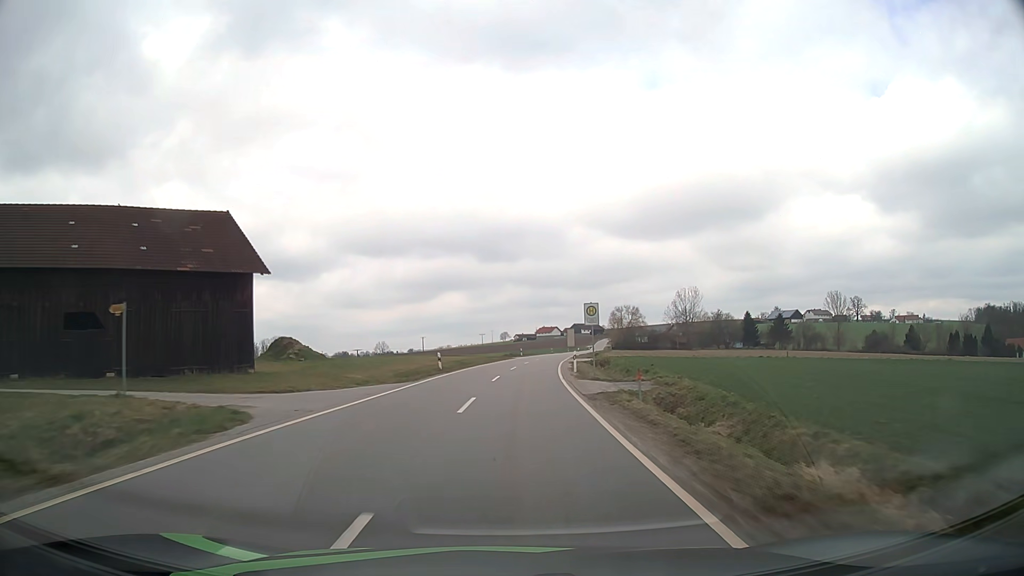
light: Day
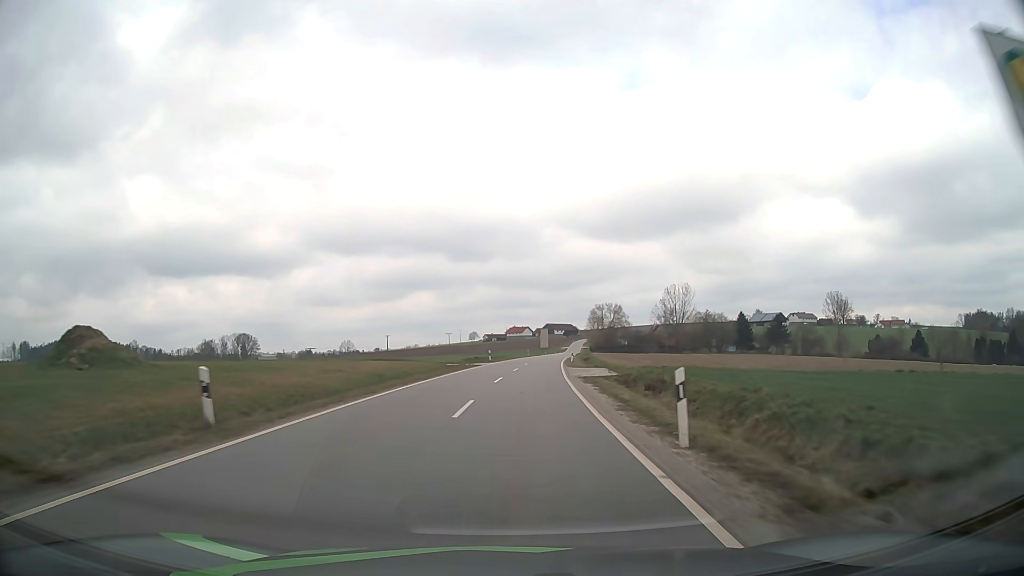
(+0.6, +25.5) m; +2°
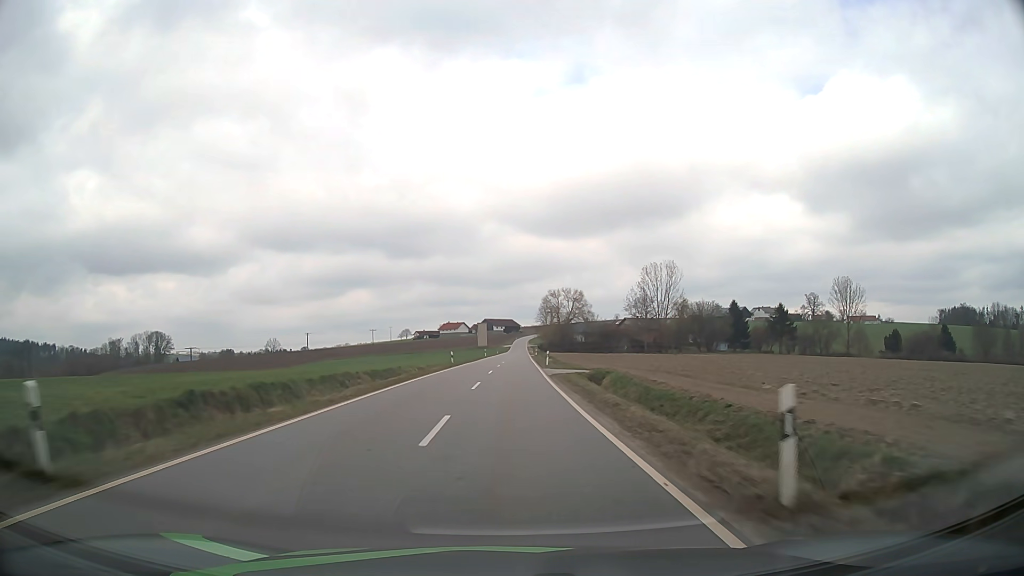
(+2.7, +52.3) m; +6°
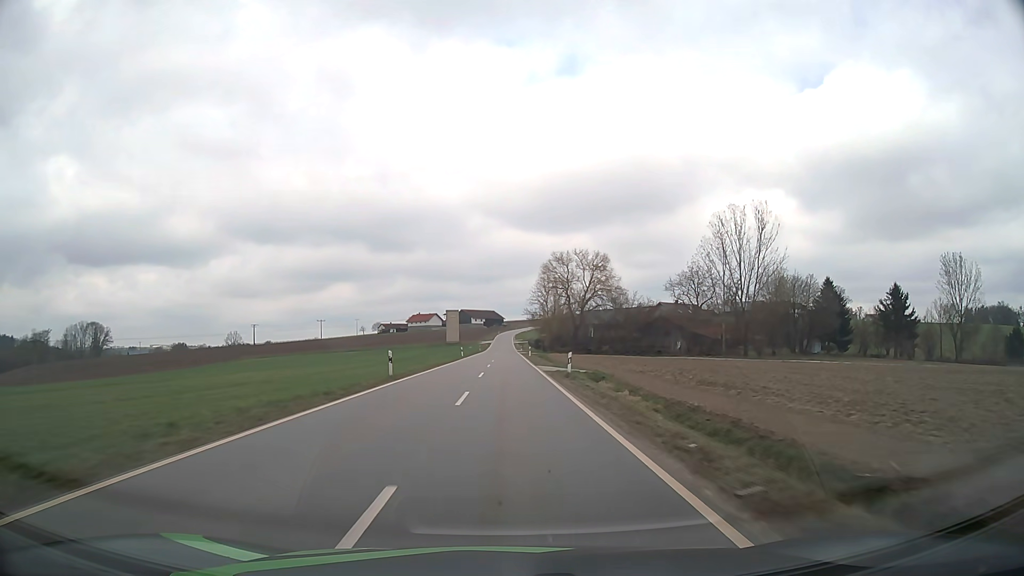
(+0.9, +67.9) m; +2°
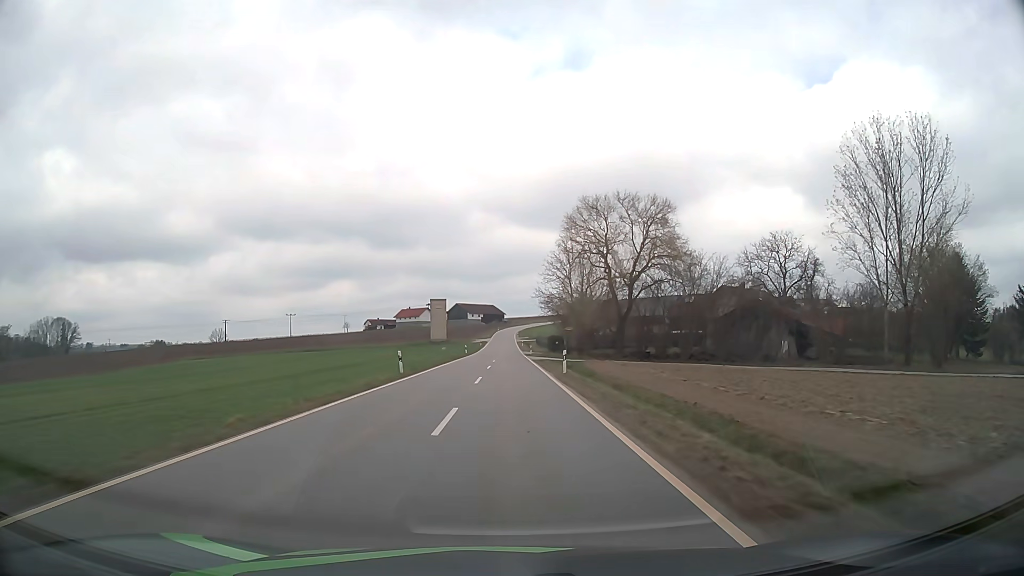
(-0.1, +41.5) m; 0°
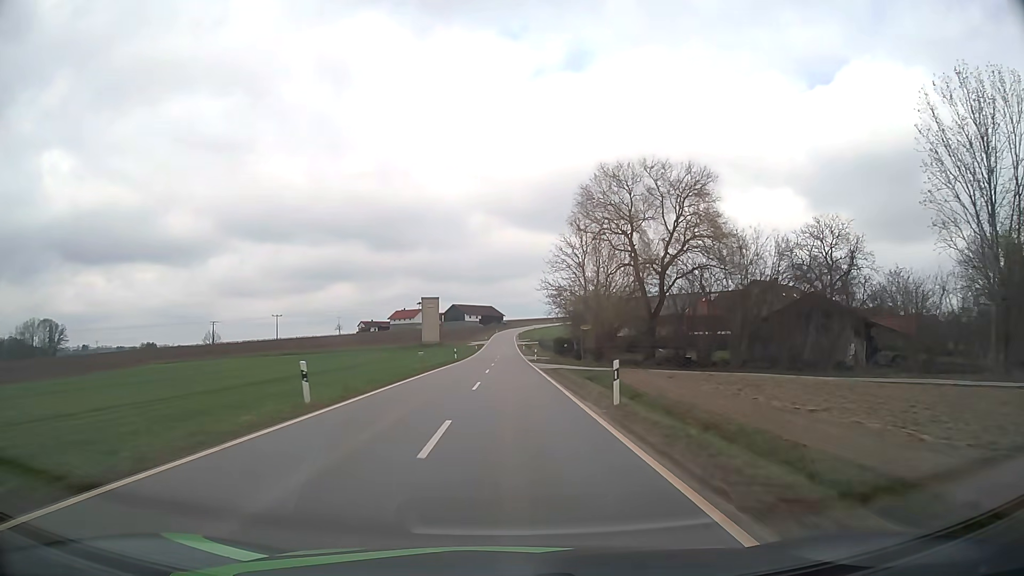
(0.0, +14.0) m; 0°
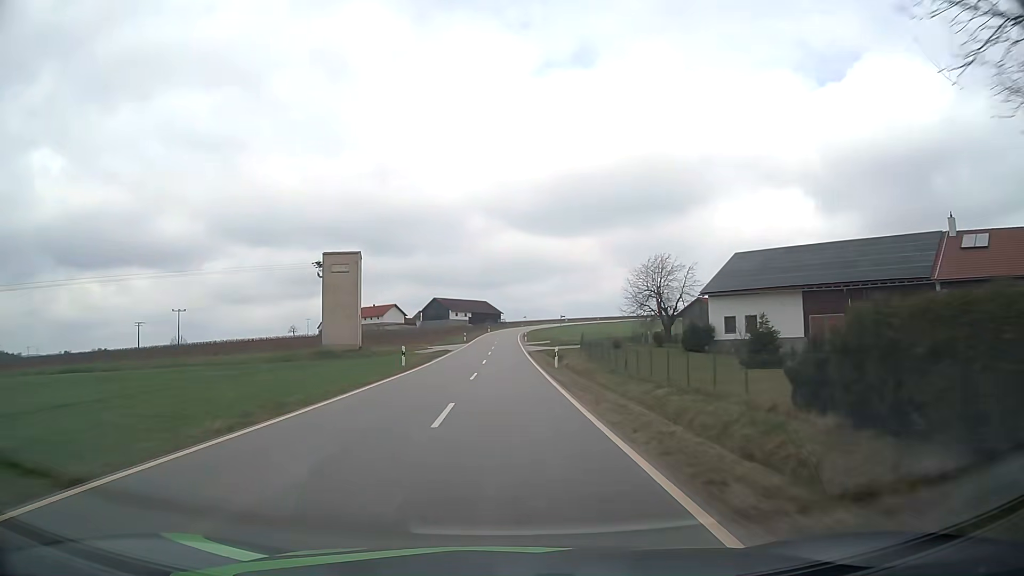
(+0.2, +70.8) m; 0°
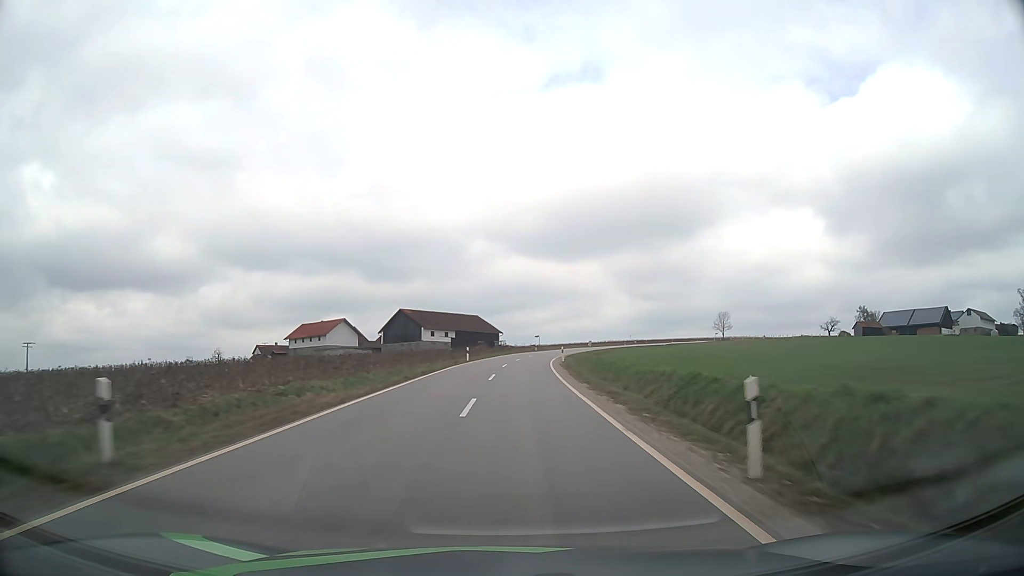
(-0.4, +71.4) m; 0°
(0, +10) (0, +20) (+1, +30) (+1, +40) (+2, +50) (+3, +60) (+4, +70) (+6, +80) (+8, +89) (+10, +99) m
